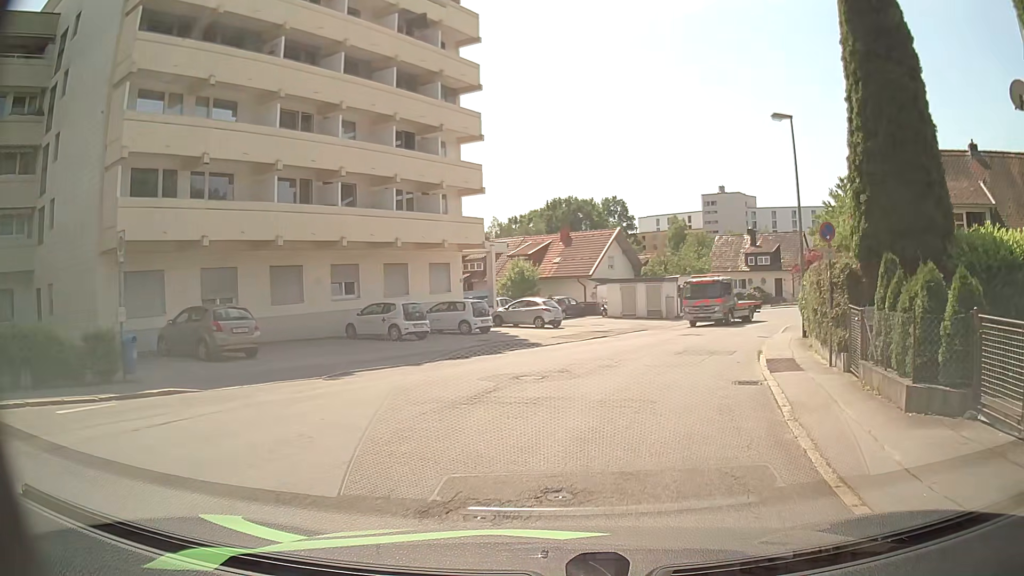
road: residential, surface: asphalt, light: Day
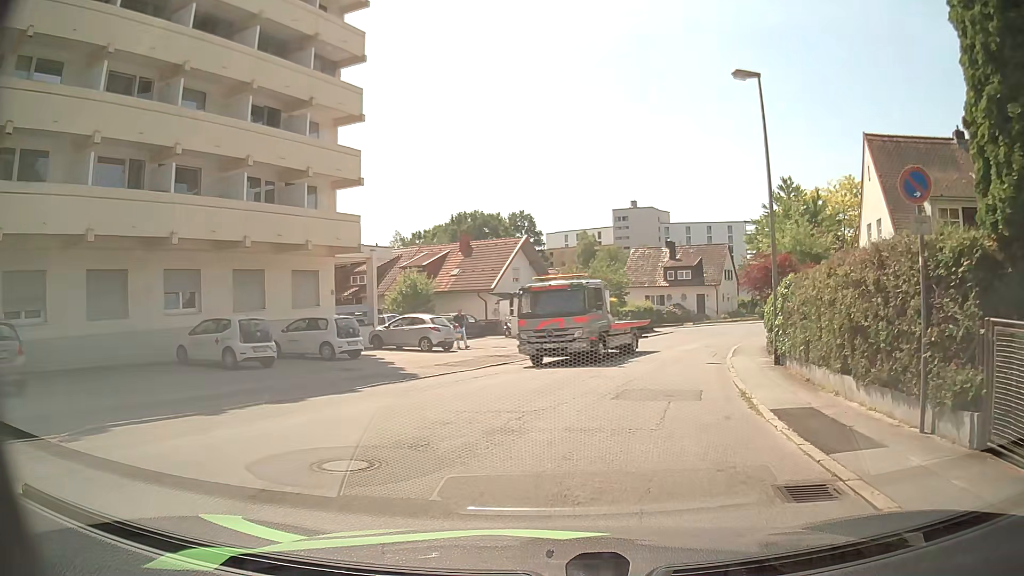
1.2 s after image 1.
(+0.5, +6.5) m; +8°
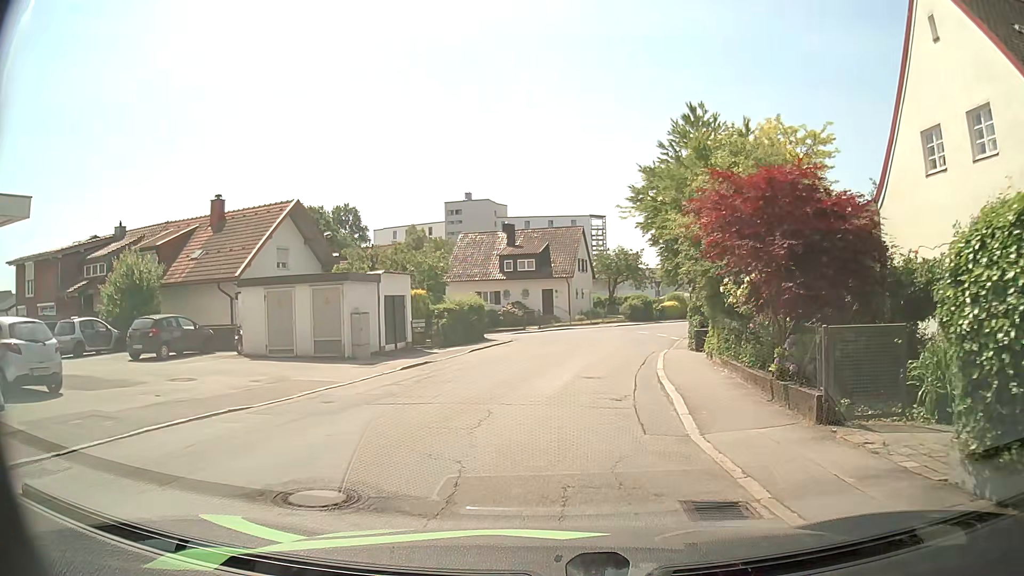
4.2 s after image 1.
(+2.3, +15.9) m; +13°
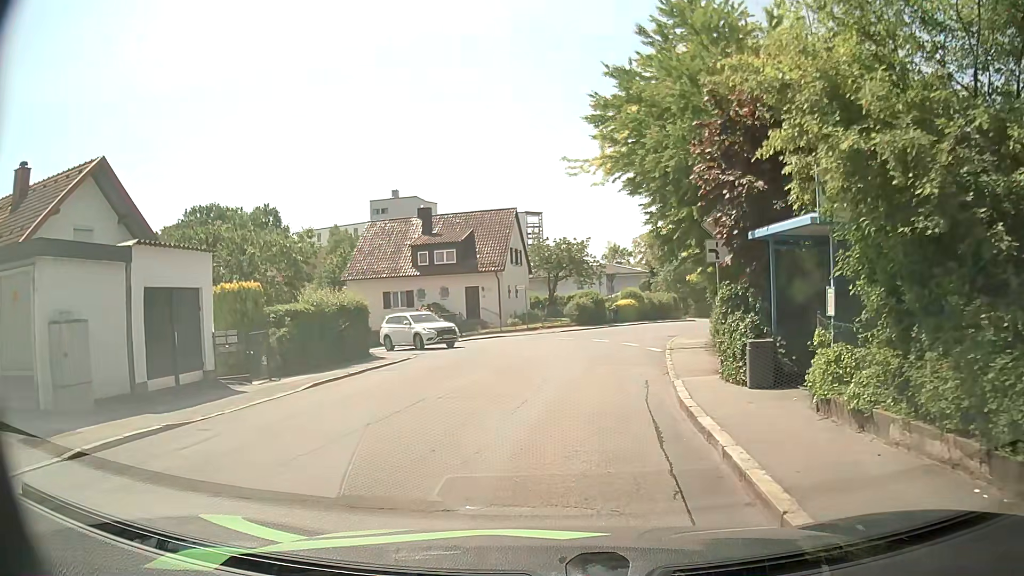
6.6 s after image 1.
(+0.6, +11.5) m; +6°
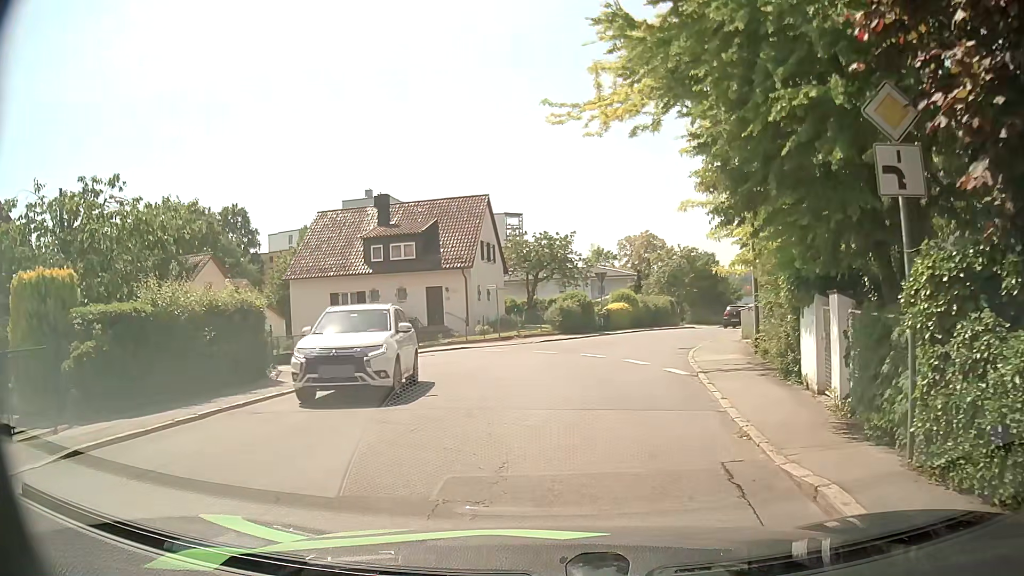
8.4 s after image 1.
(+0.1, +7.4) m; +2°
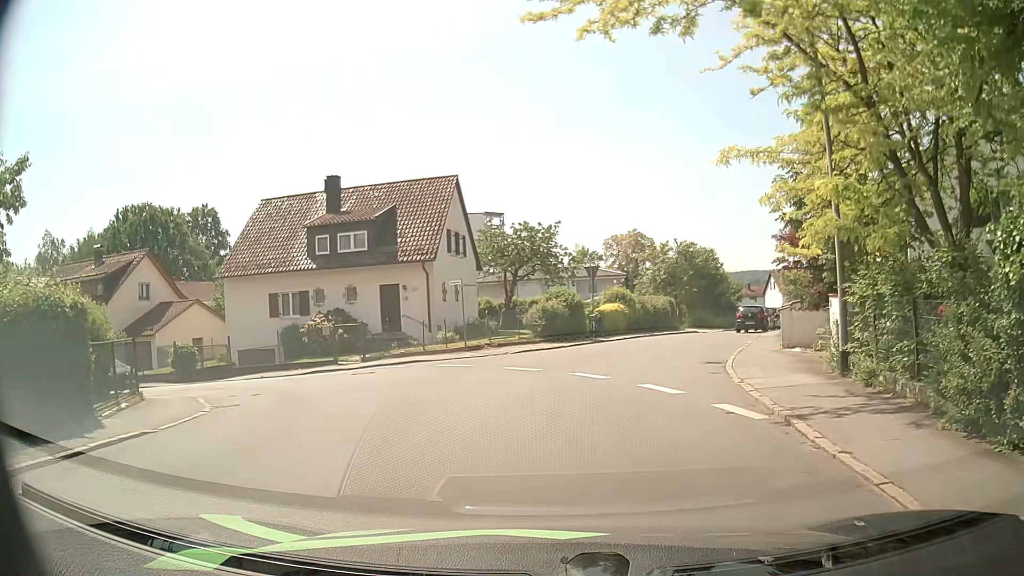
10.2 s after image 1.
(0.0, +6.6) m; +1°
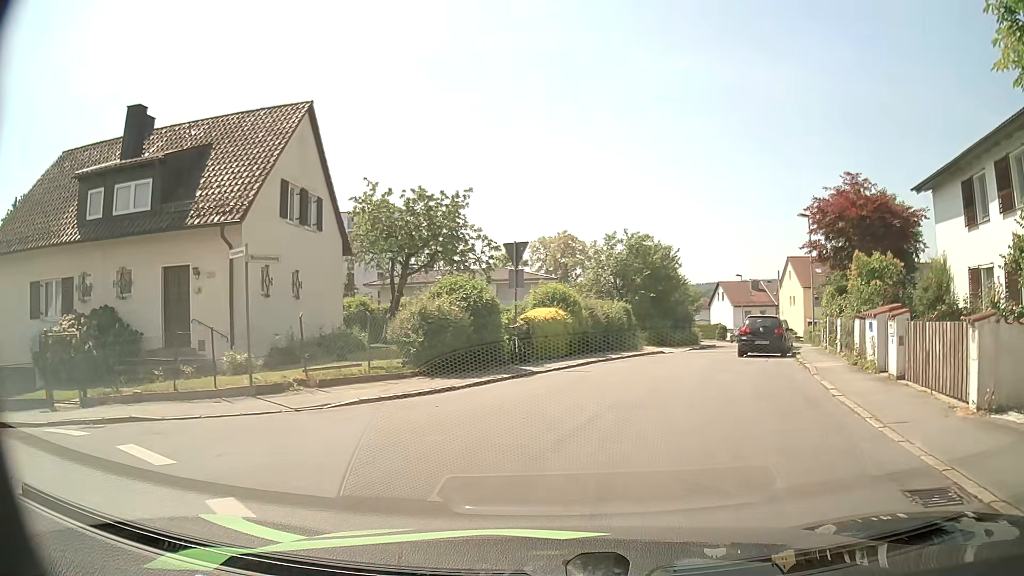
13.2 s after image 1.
(+0.6, +13.3) m; +6°
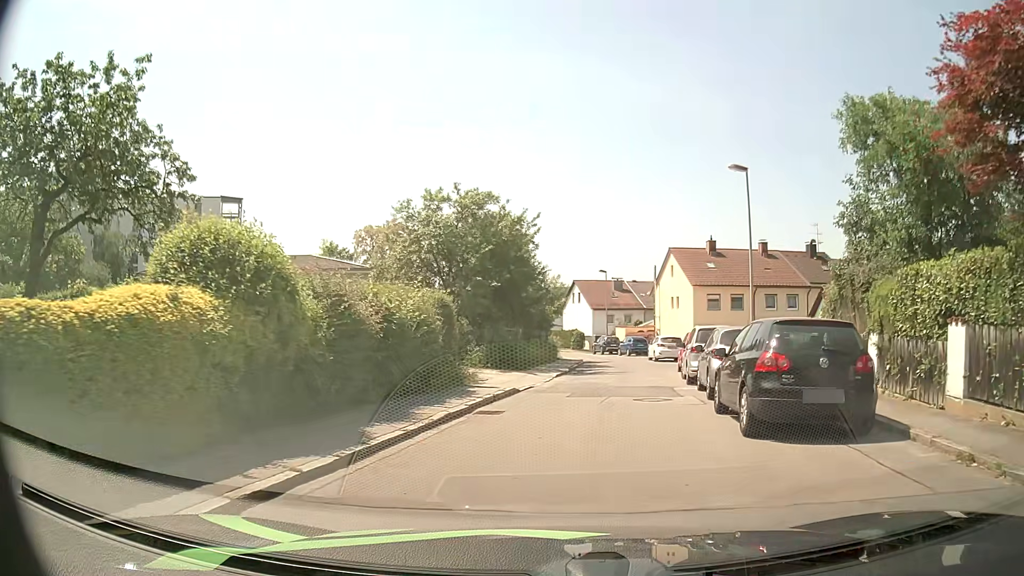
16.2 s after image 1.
(+2.0, +15.6) m; +14°
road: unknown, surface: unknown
(0, +10) (+1, +20) (+3, +30) (+4, +40) (+4, +50) (+2, +60) (-1, +69) (-4, +79) (-8, +88) (-12, +97) m
